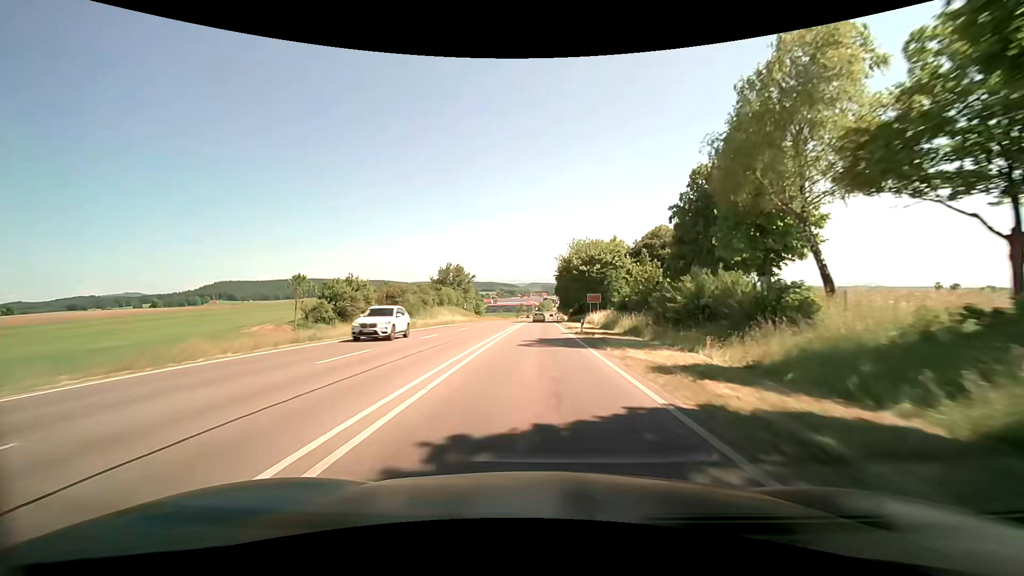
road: primary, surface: asphalt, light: Day
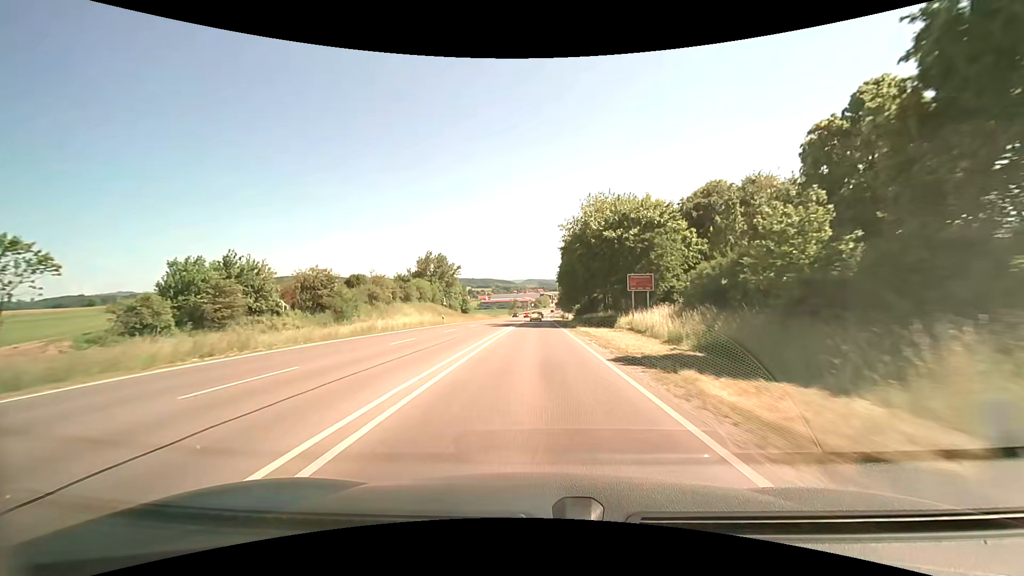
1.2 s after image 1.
(+0.2, +28.1) m; 0°
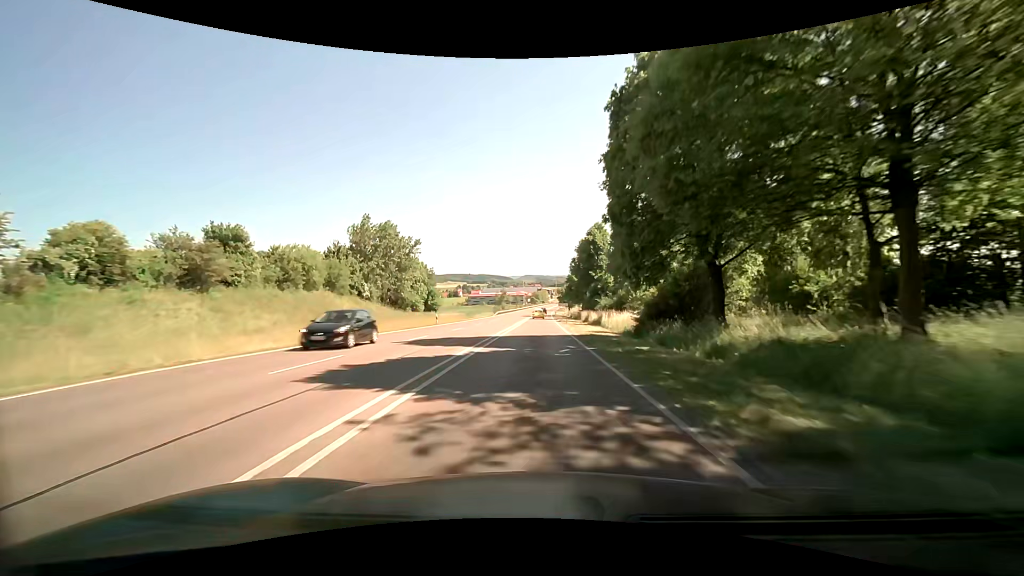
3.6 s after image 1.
(+0.3, +55.8) m; 0°
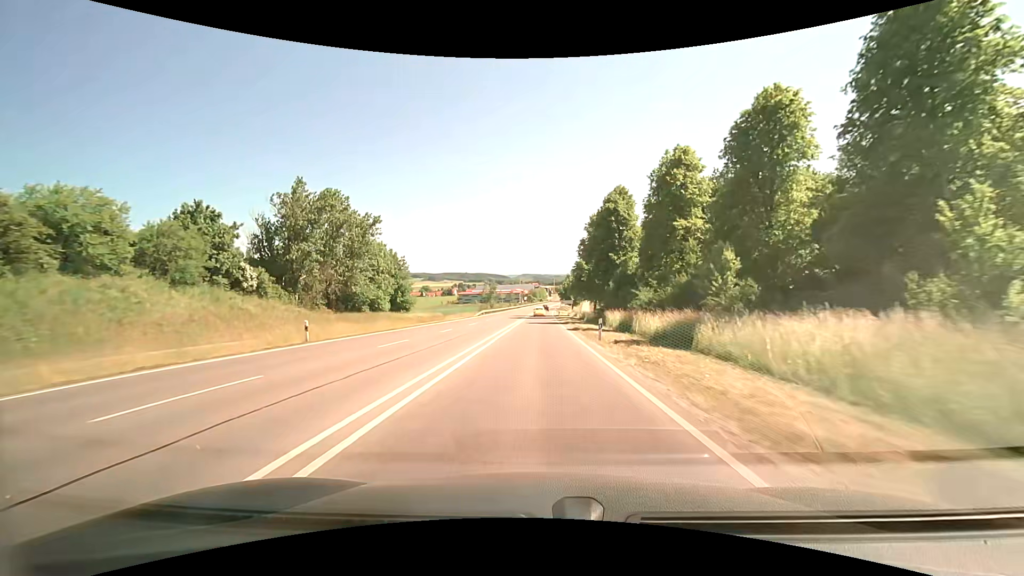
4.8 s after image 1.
(+0.1, +27.8) m; +1°
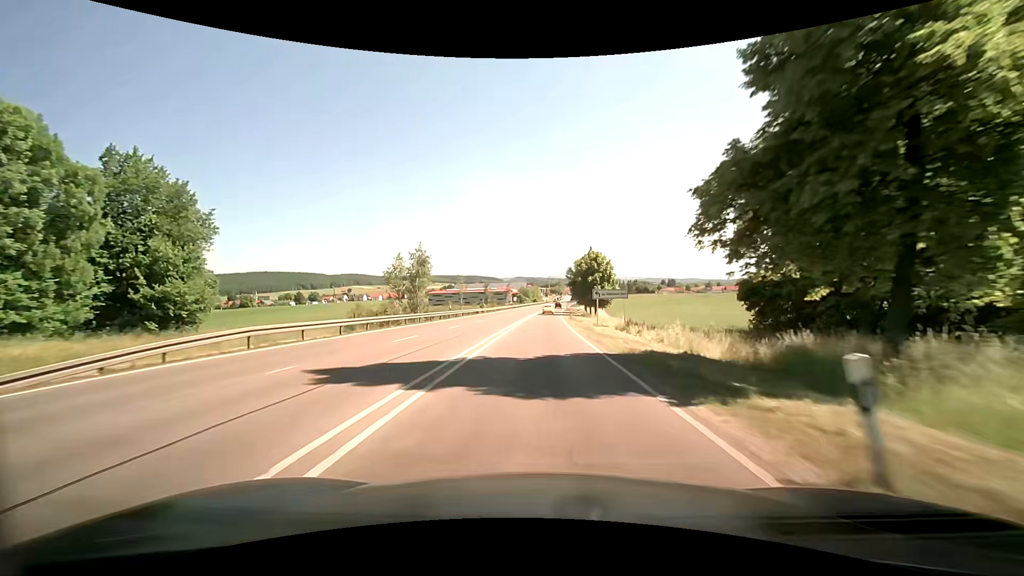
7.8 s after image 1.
(-0.6, +68.8) m; 0°
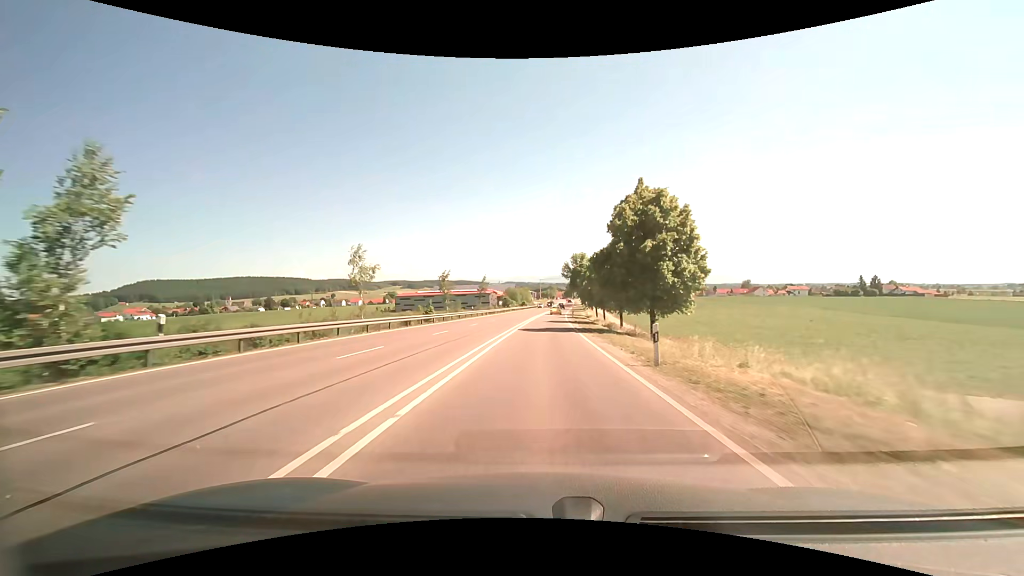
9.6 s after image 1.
(+0.1, +40.5) m; 0°
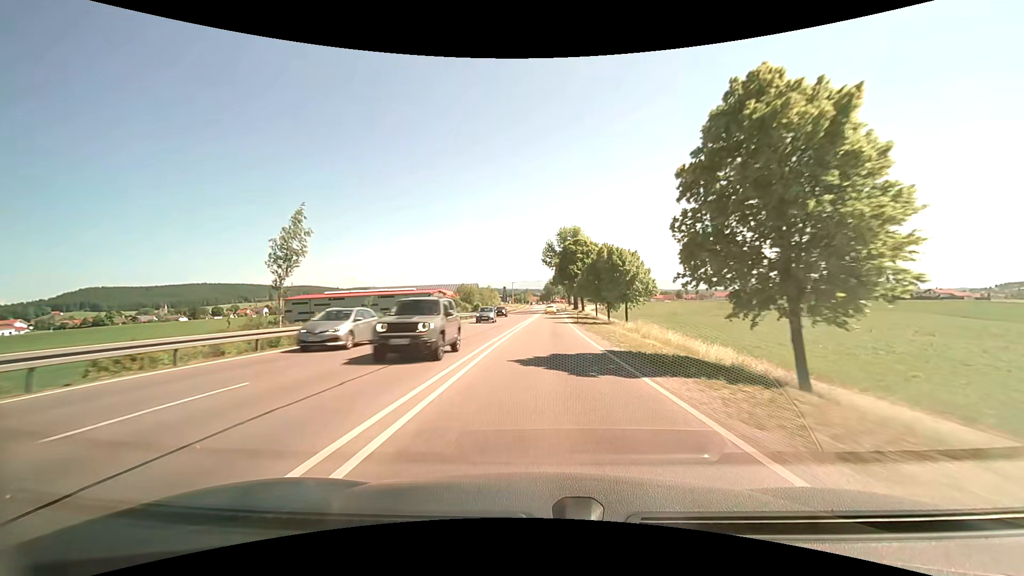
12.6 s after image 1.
(+2.1, +66.7) m; +4°
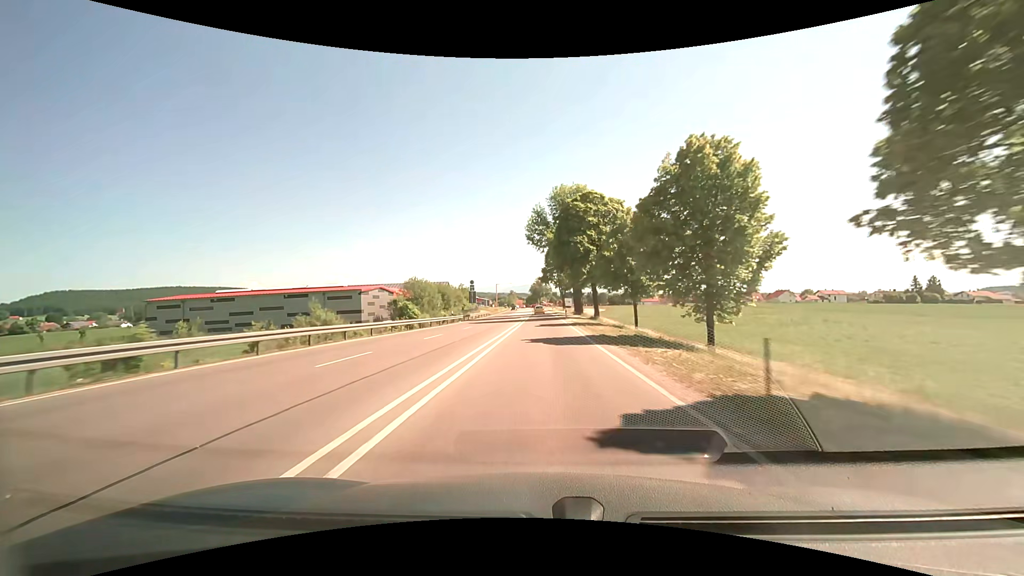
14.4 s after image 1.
(+0.8, +39.8) m; +2°
(0, +10) (0, +20) (0, +30) (0, +40) (0, +50) (+1, +60) (+1, +70) (+1, +80) (+1, +90) (+1, +100) m
